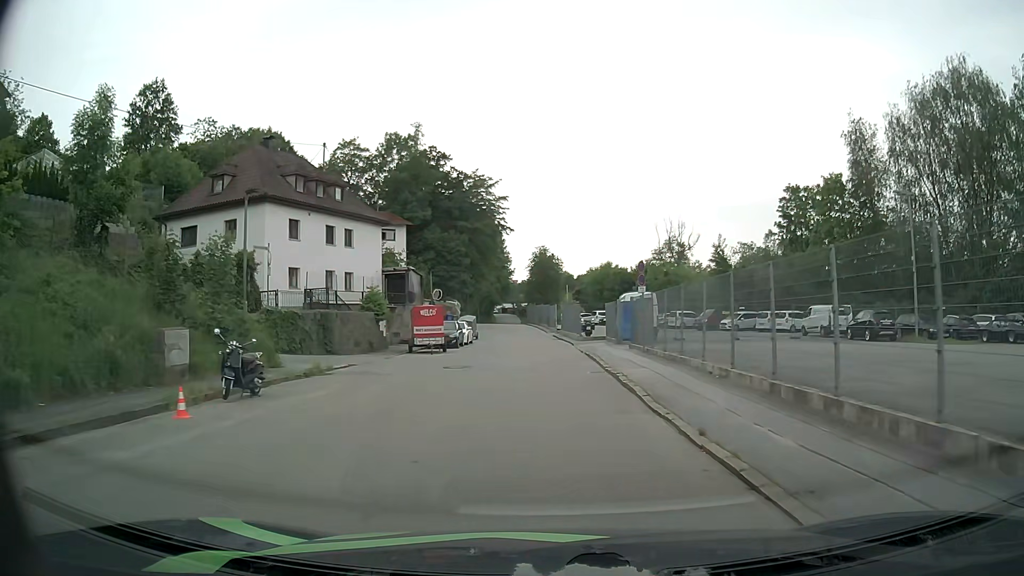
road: residential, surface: asphalt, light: Day
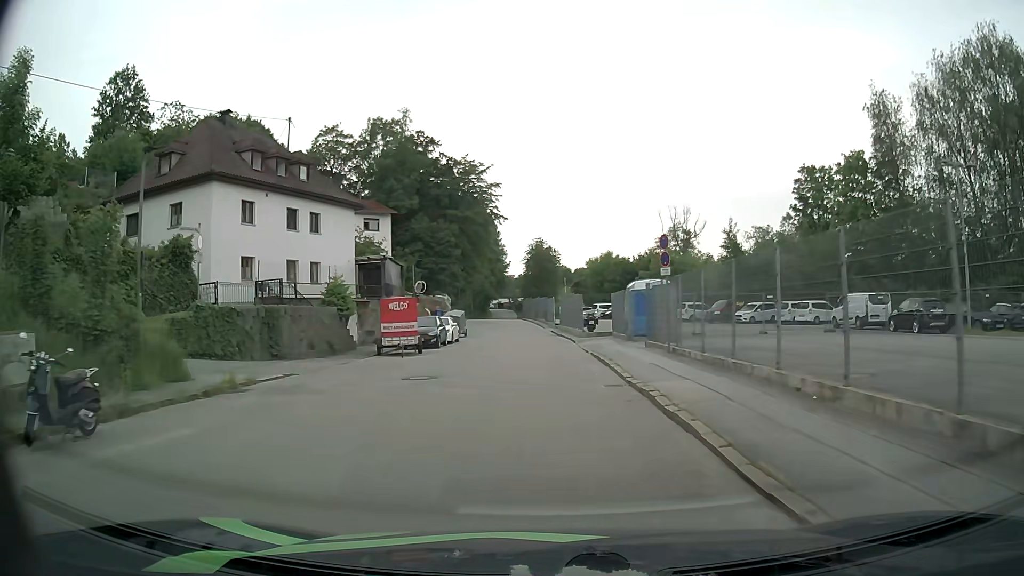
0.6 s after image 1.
(0.0, +5.5) m; 0°
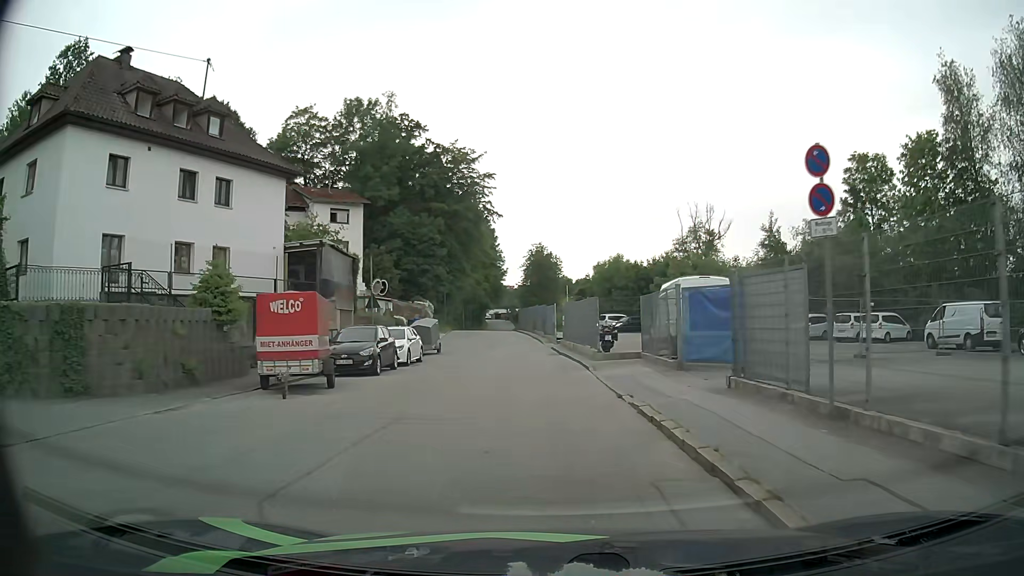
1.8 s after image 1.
(0.0, +11.0) m; 0°
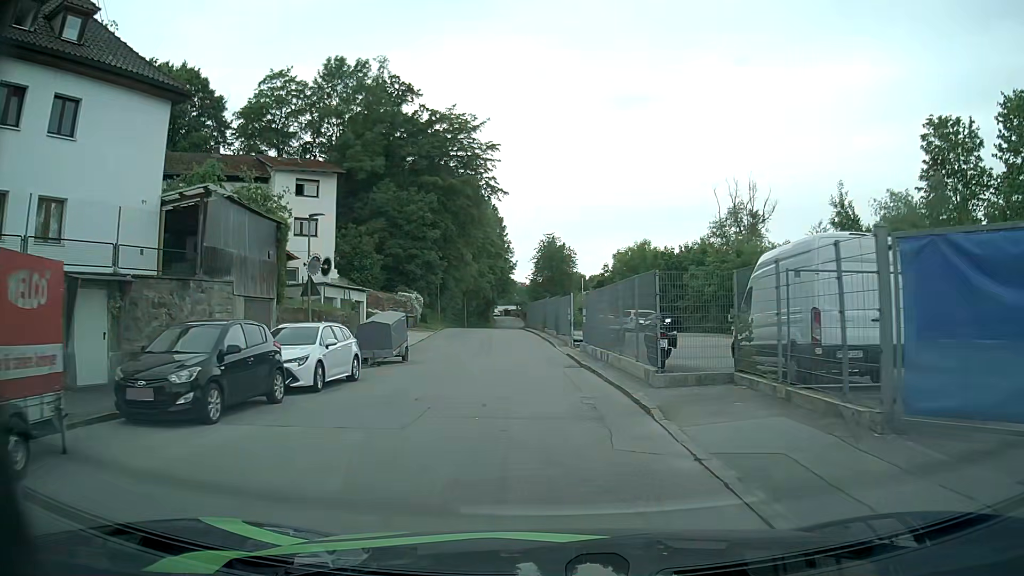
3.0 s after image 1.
(-0.1, +10.8) m; -2°
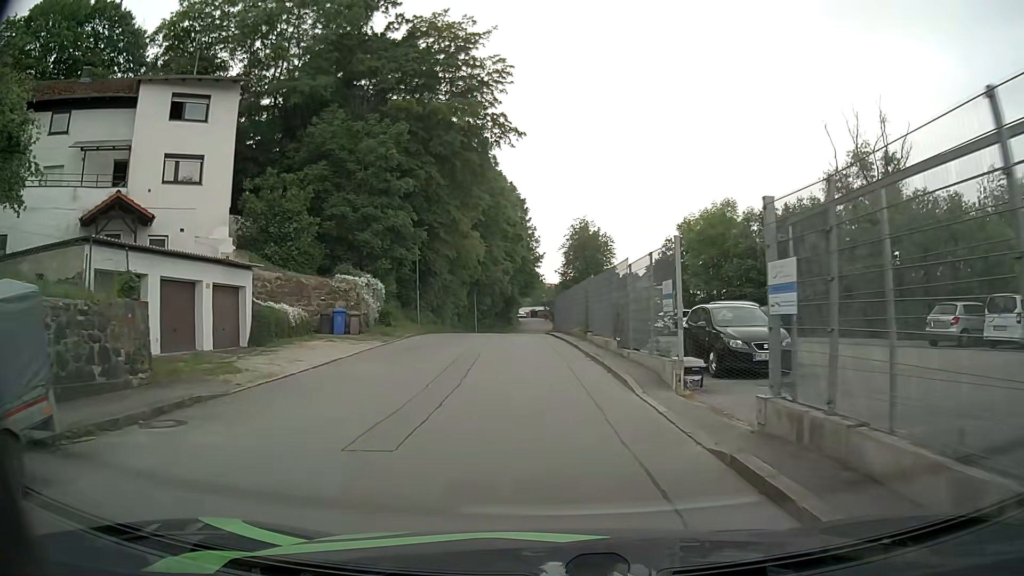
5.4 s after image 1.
(-0.3, +20.1) m; -2°
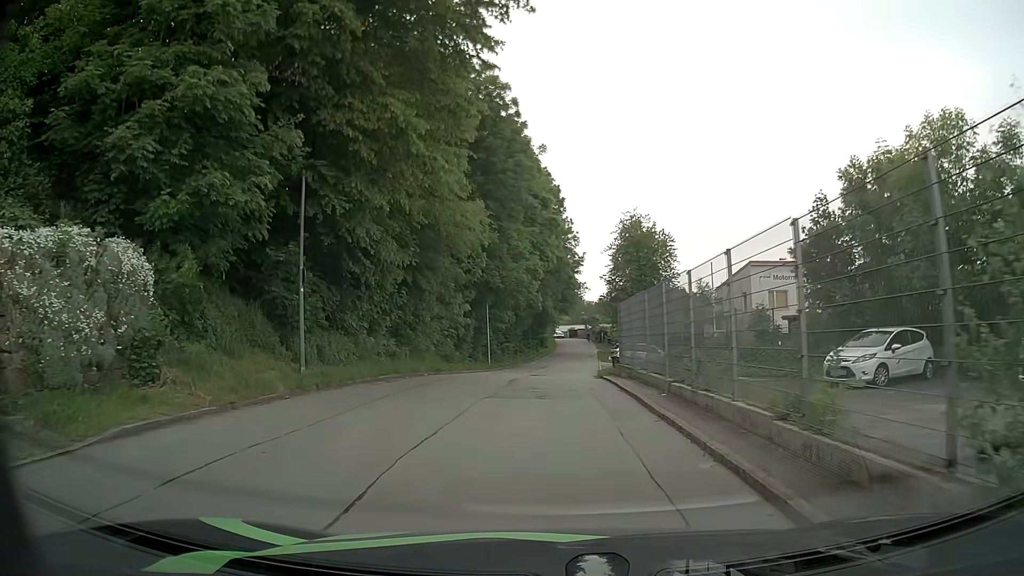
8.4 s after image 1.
(-0.7, +21.8) m; -3°
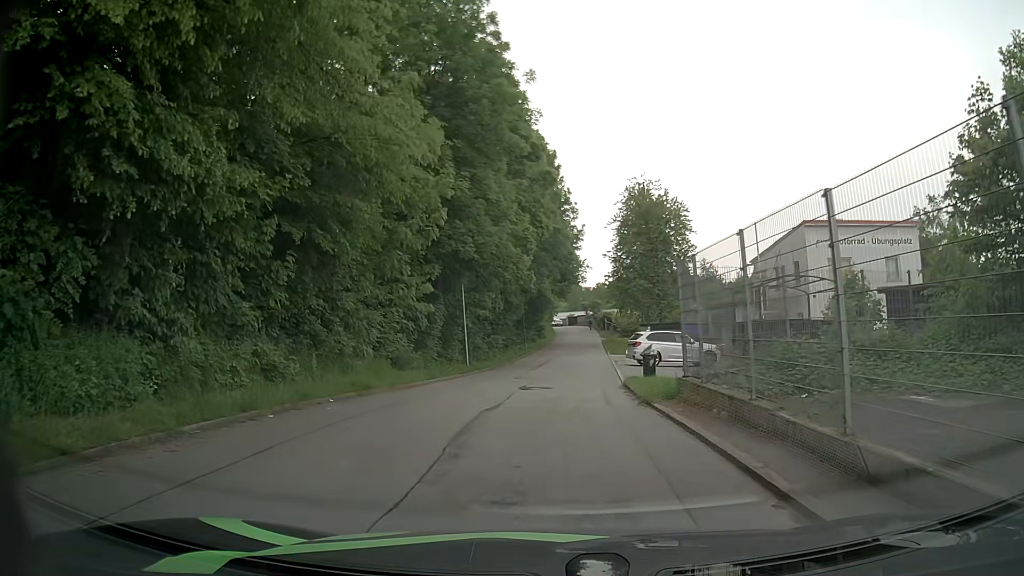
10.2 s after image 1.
(-0.1, +11.0) m; 0°
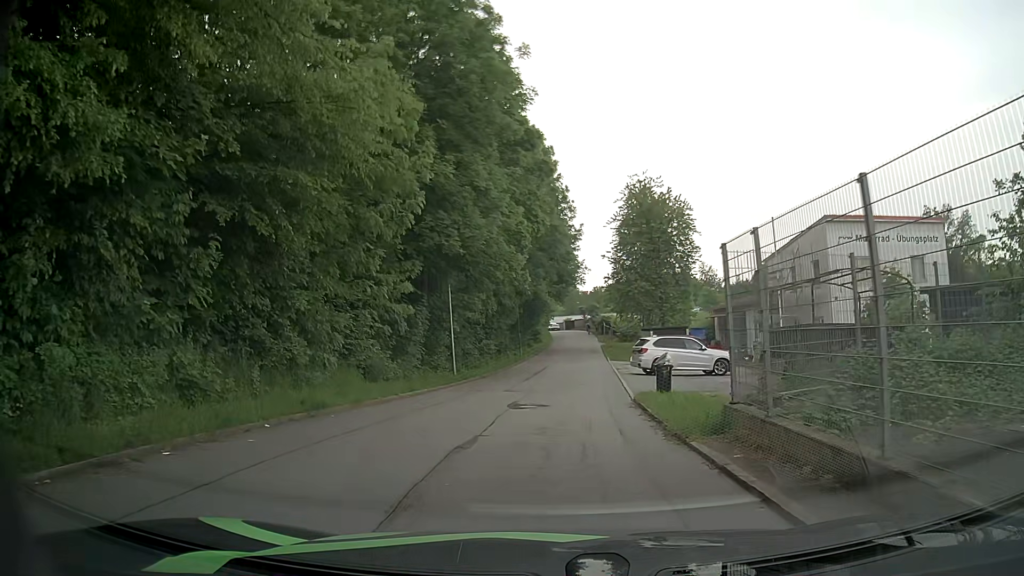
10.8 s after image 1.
(0.0, +3.3) m; 0°
